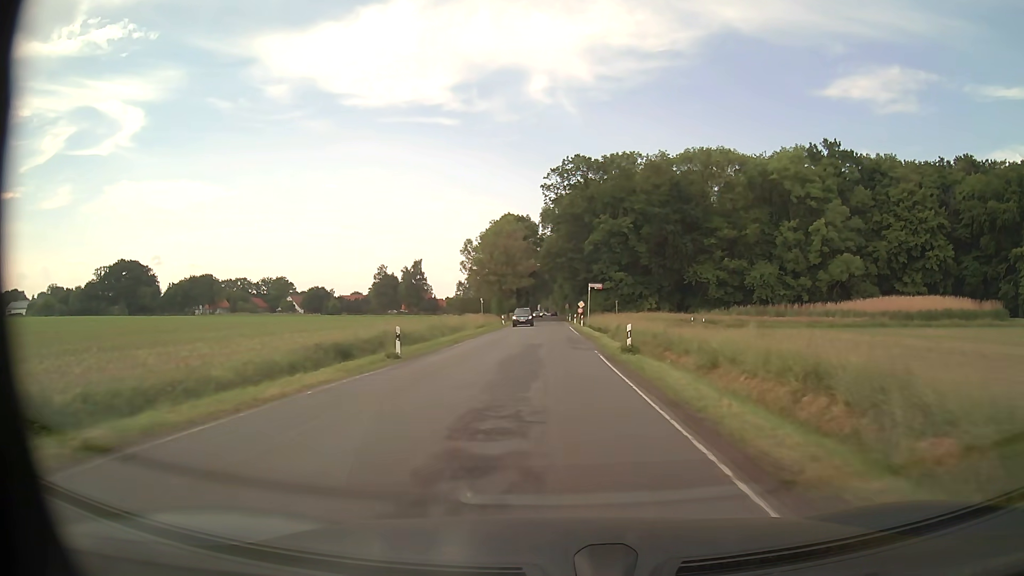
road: secondary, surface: asphalt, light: Day
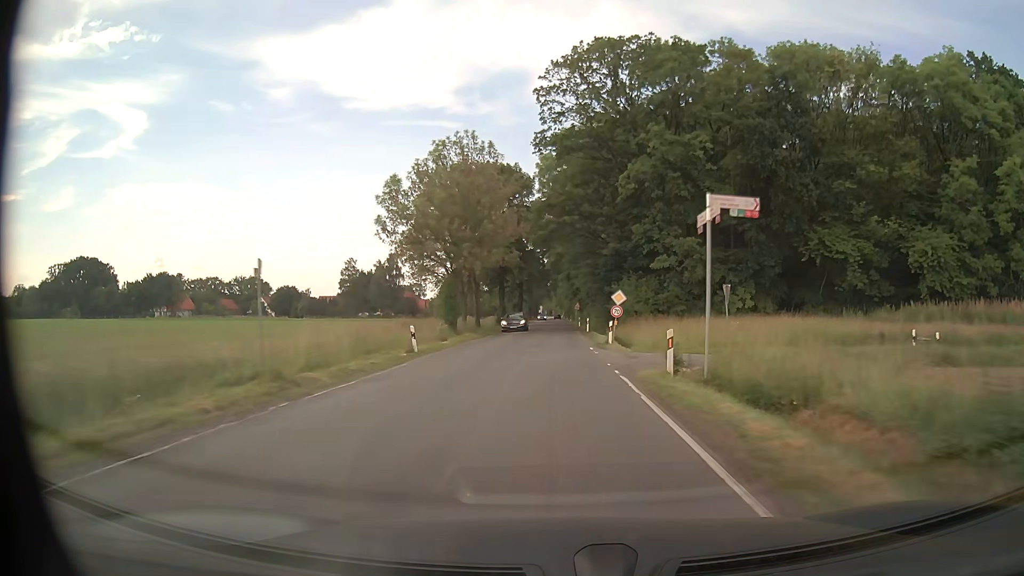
(-0.2, +44.7) m; 0°
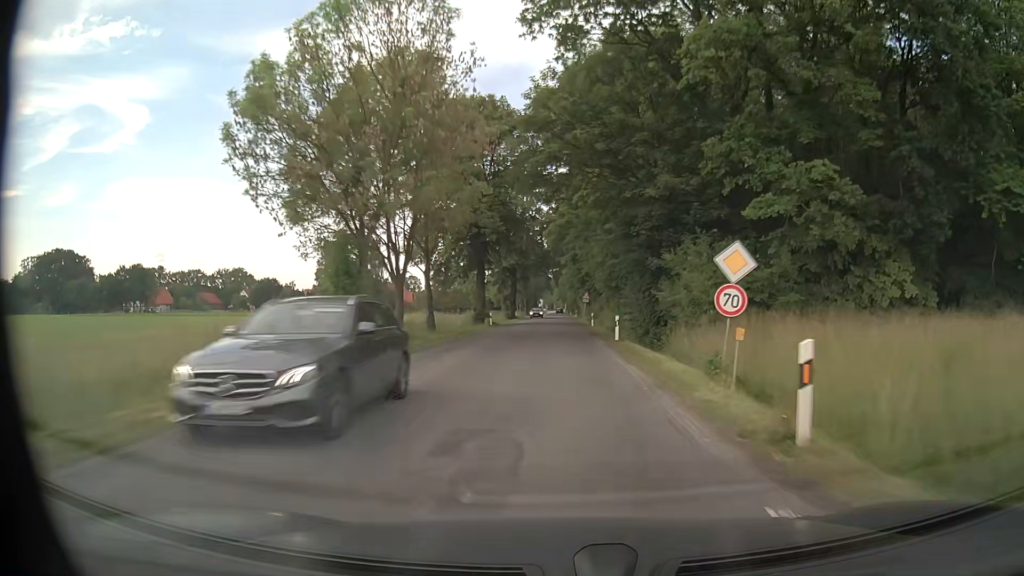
(-0.1, +23.2) m; 0°
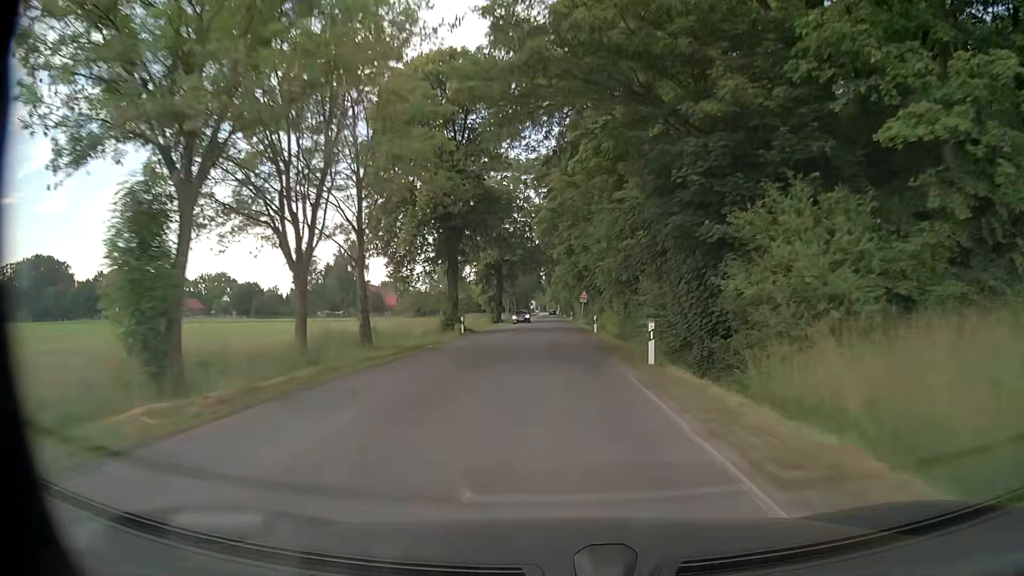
(+0.1, +11.7) m; +1°
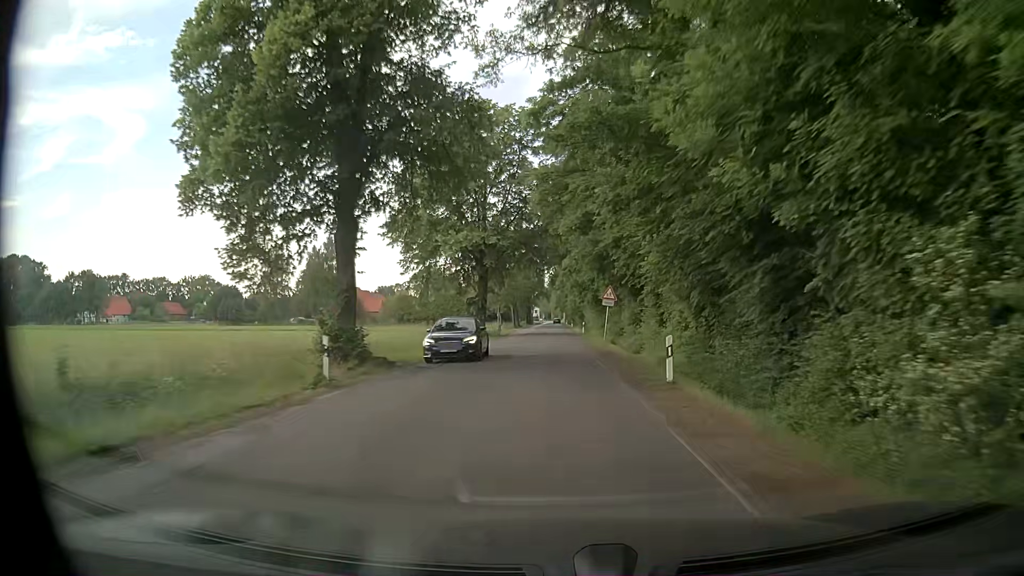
(-0.1, +23.5) m; 0°
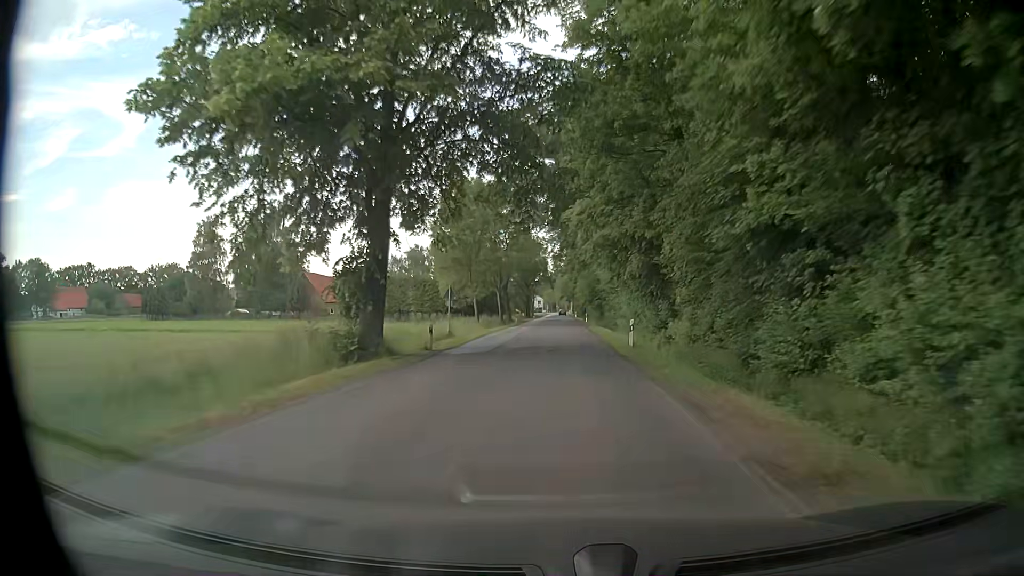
(0.0, +35.5) m; 0°
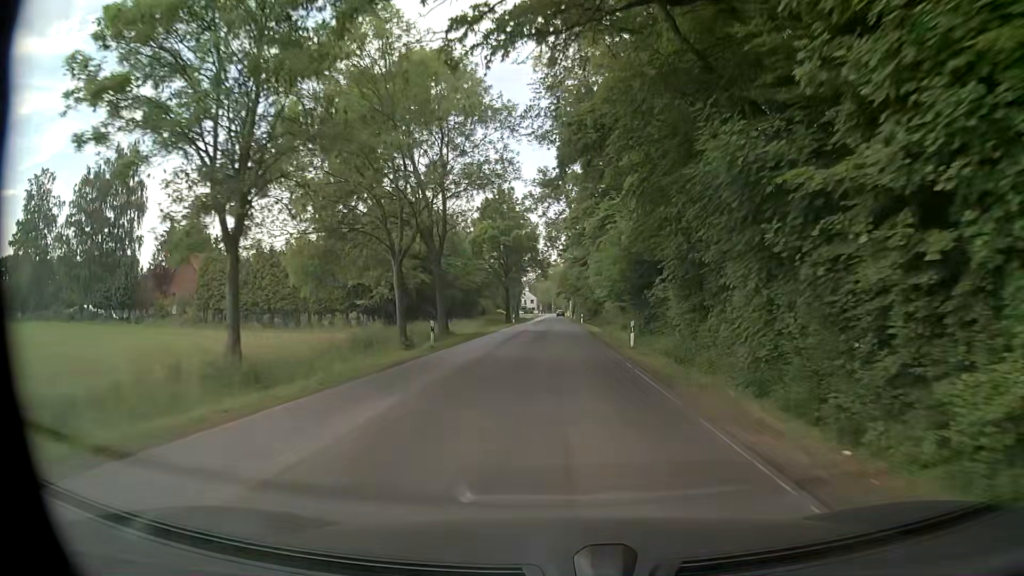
(+0.2, +47.8) m; 0°
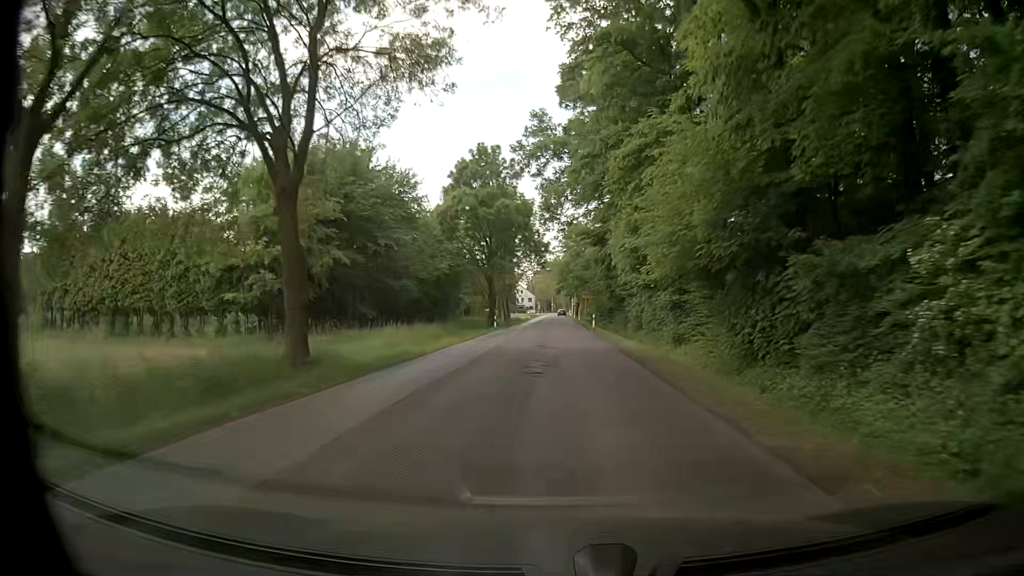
(+0.1, +22.7) m; +1°
(0, +10) (0, +20) (0, +30) (-1, +40) (-1, +50) (-1, +60) (-1, +70) (-1, +80) (-1, +90) (-1, +100) m
